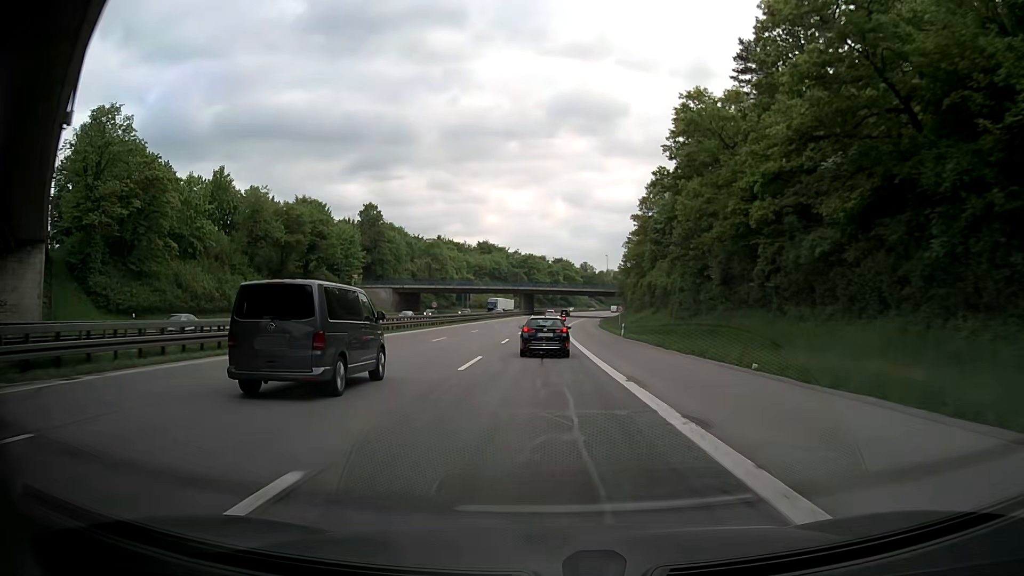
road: motorway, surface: asphalt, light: Day
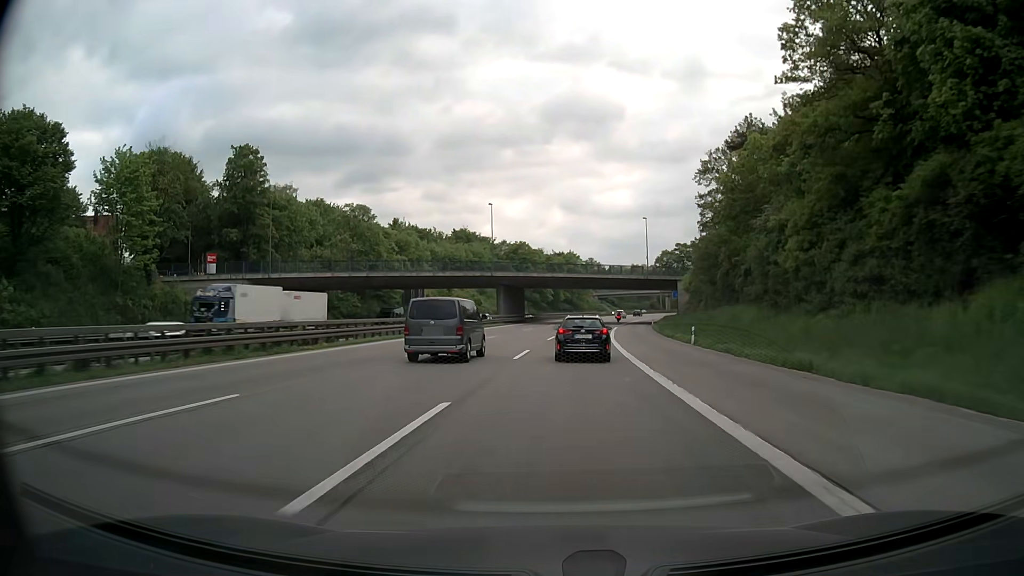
(+0.7, +67.0) m; +1°
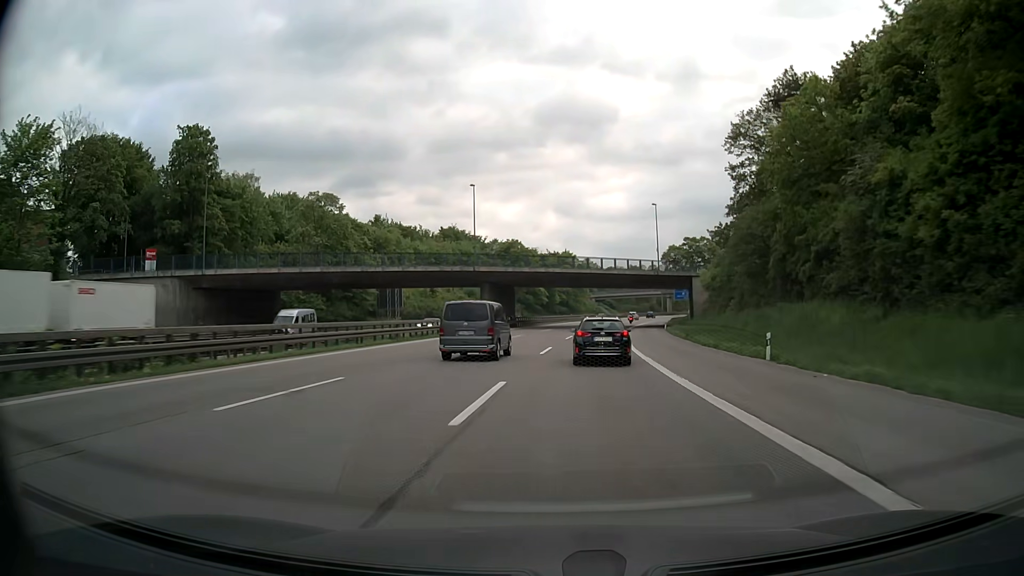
(+0.1, +13.8) m; 0°
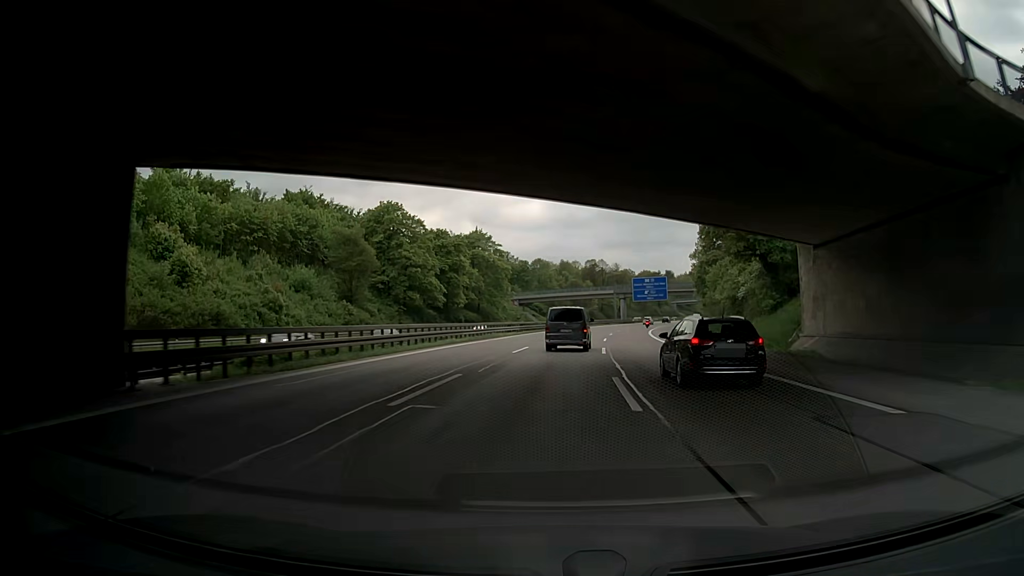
(+3.1, +71.0) m; +7°
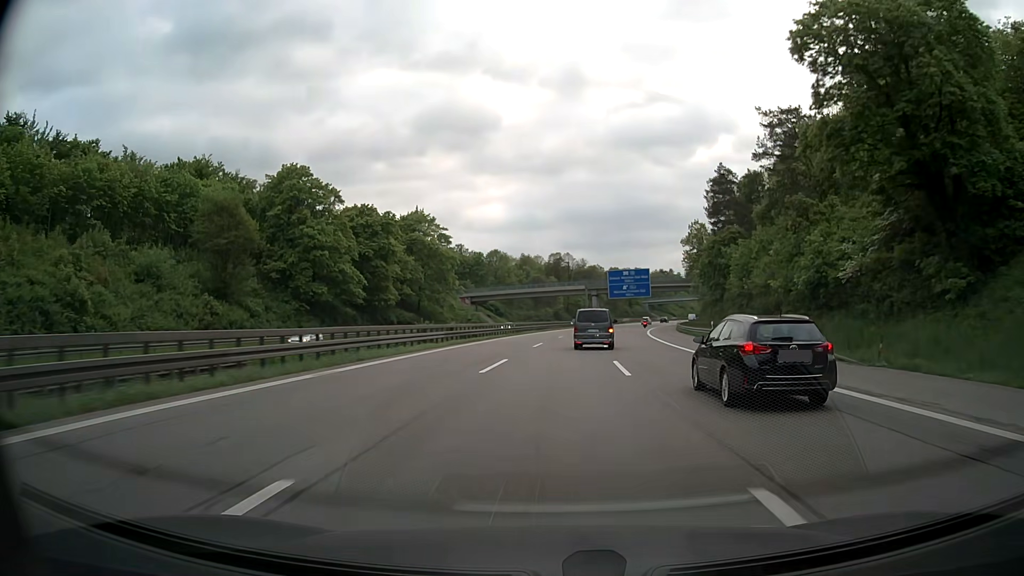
(+0.9, +29.1) m; +3°
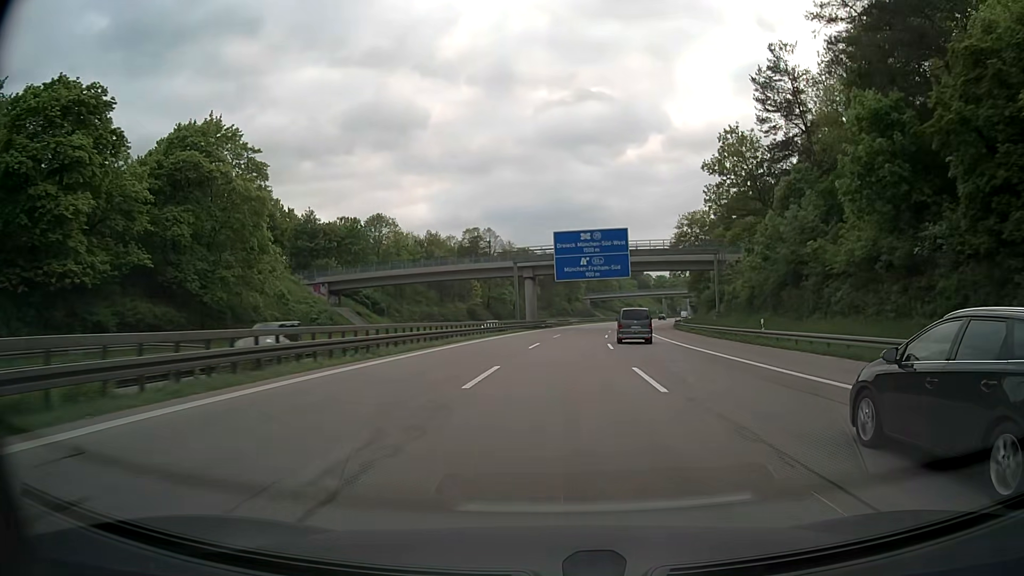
(+3.0, +58.5) m; +6°
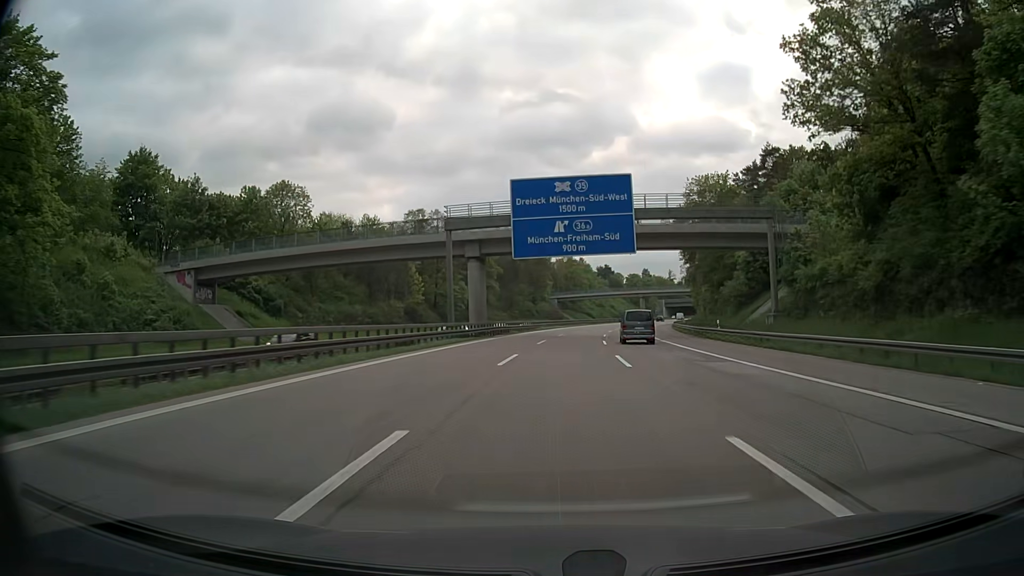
(+0.8, +29.3) m; +3°
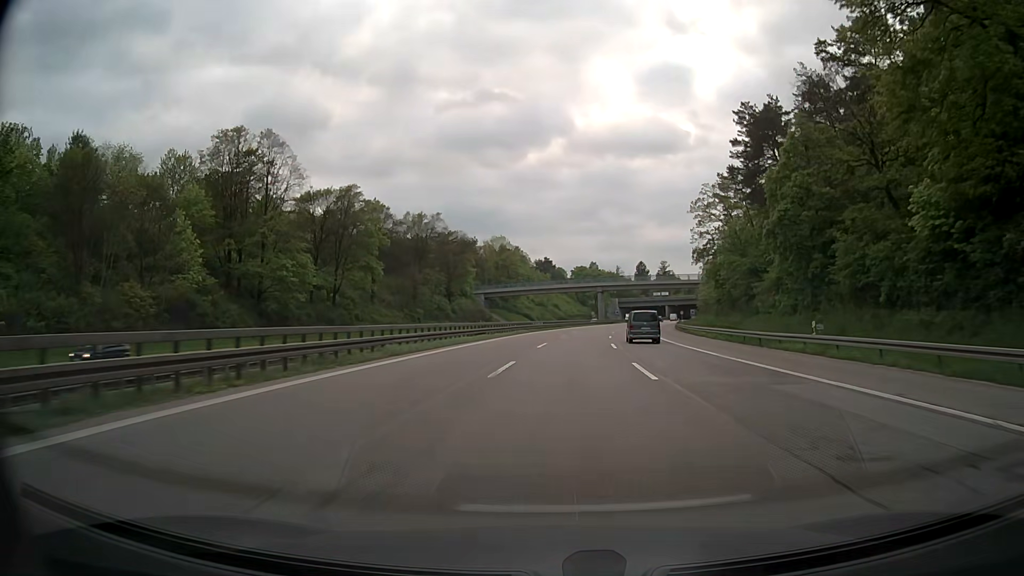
(+2.5, +58.5) m; +5°
(0, +10) (0, +20) (+1, +30) (+2, +40) (+3, +50) (+4, +60) (+5, +70) (+6, +80) (+8, +90) (+10, +99) m
